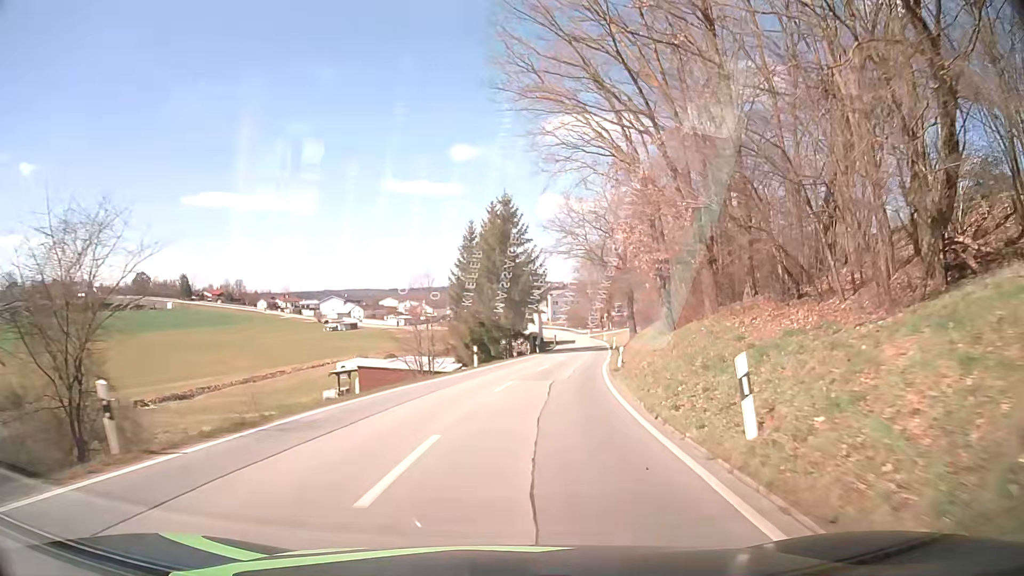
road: tertiary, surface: asphalt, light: Day
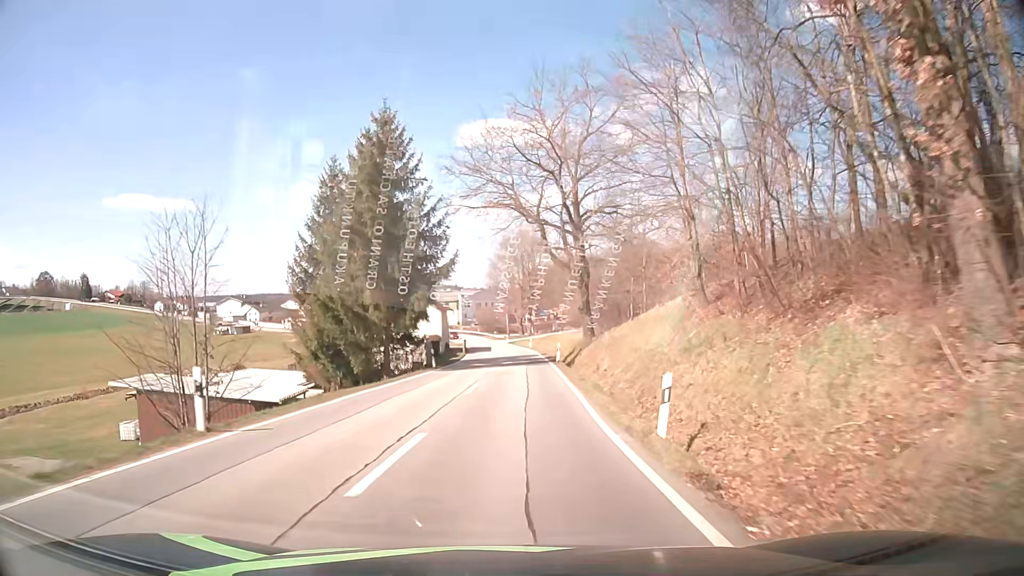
(+2.0, +23.6) m; +8°
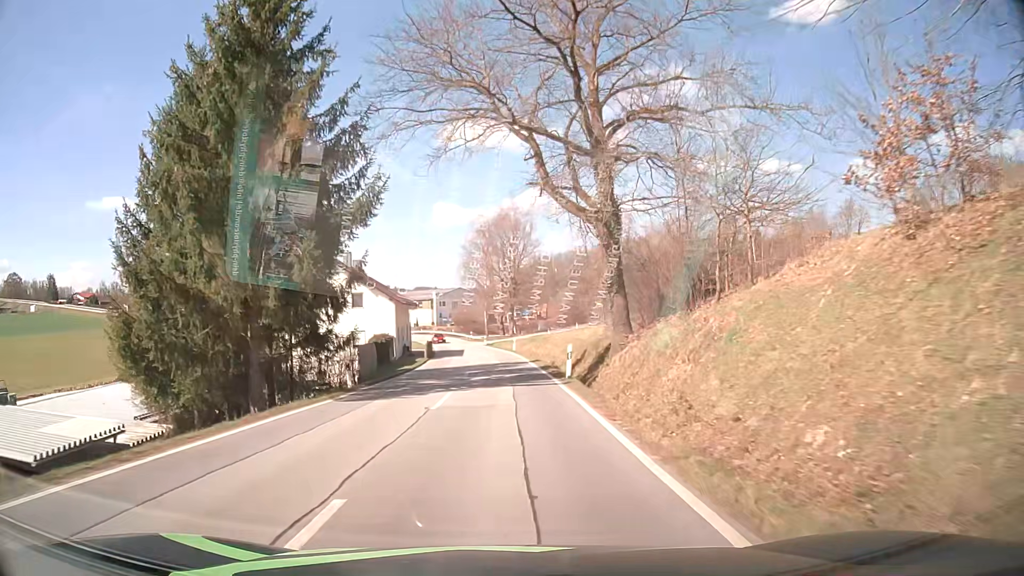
(+0.3, +16.6) m; +2°
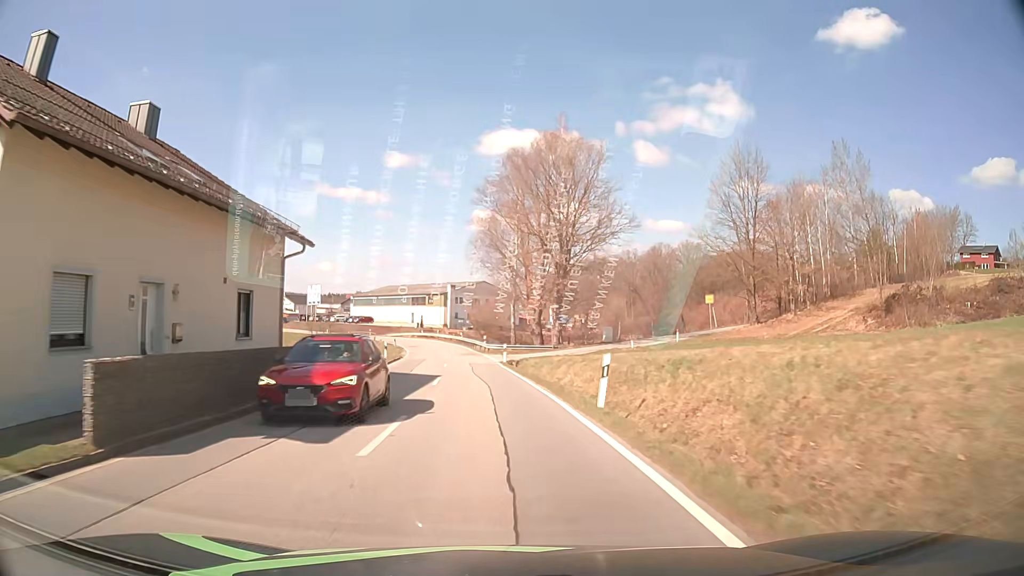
(-0.7, +42.5) m; -3°
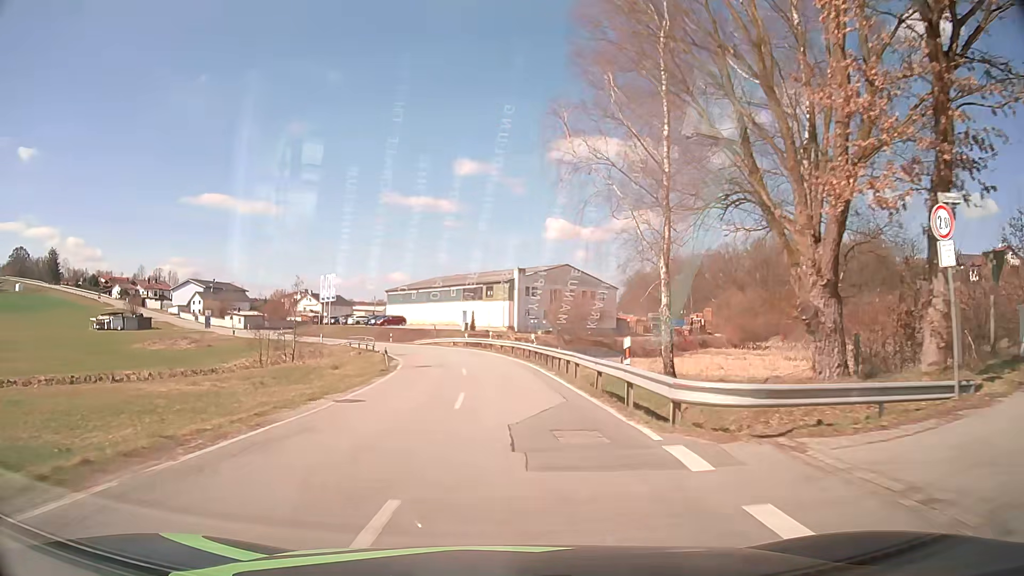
(-2.7, +42.7) m; -6°
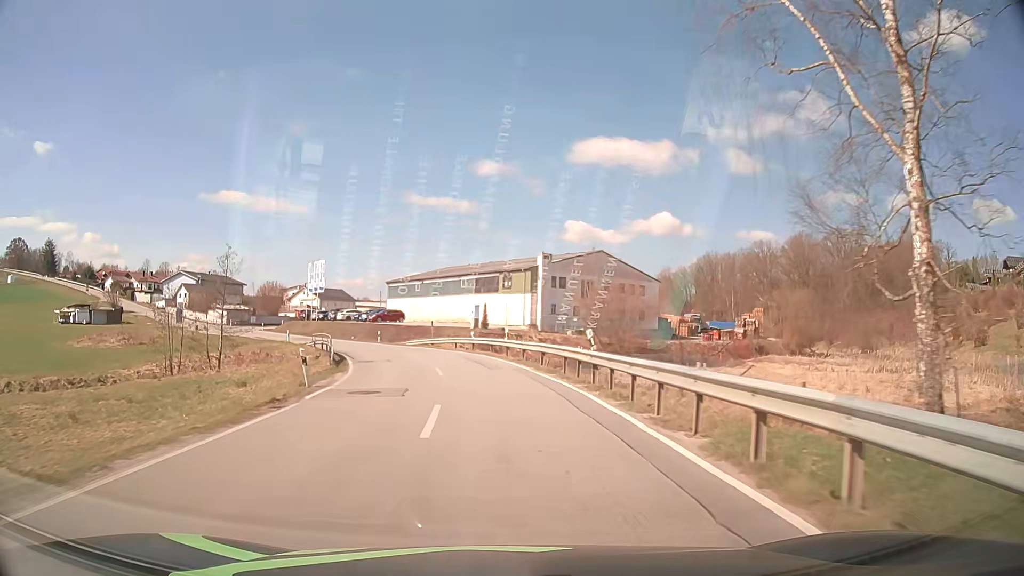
(-0.3, +16.9) m; -2°
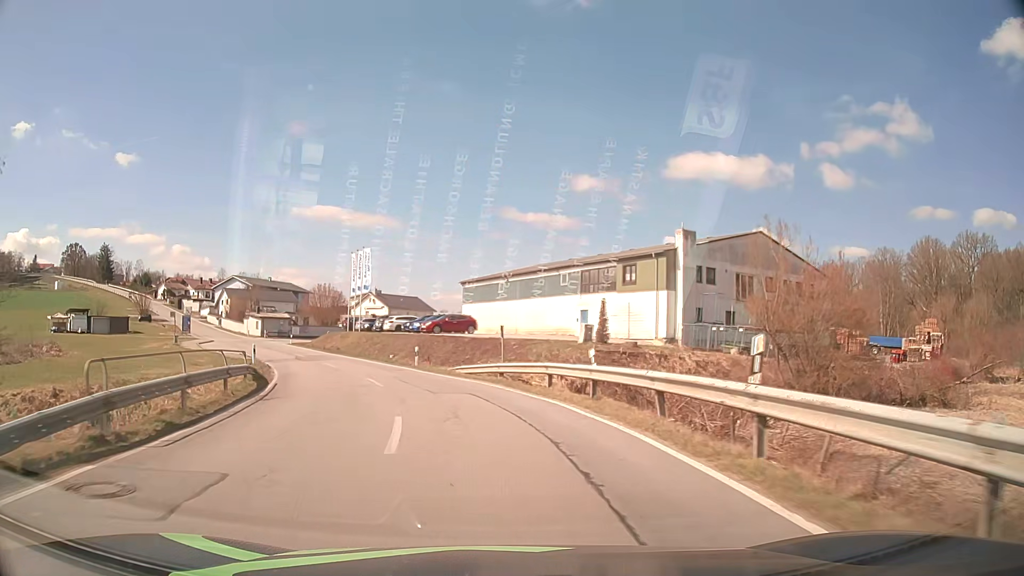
(-1.3, +25.1) m; -8°
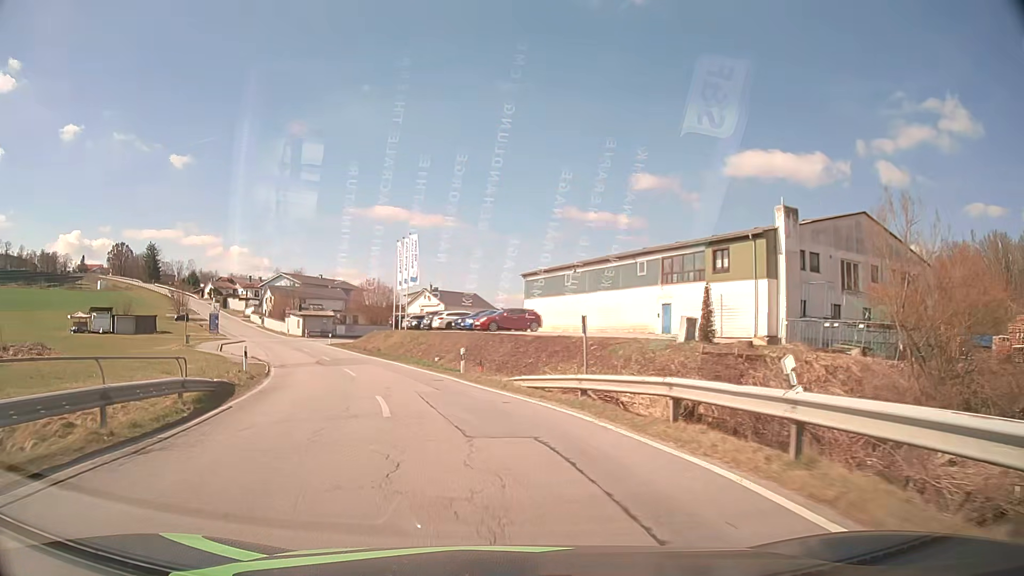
(-0.4, +8.3) m; -5°
(-1, +10) (-3, +20) (-6, +29) (-9, +39) (-13, +48) (-17, +57) (-21, +66) (-26, +75) (-31, +84) (-36, +92) m
